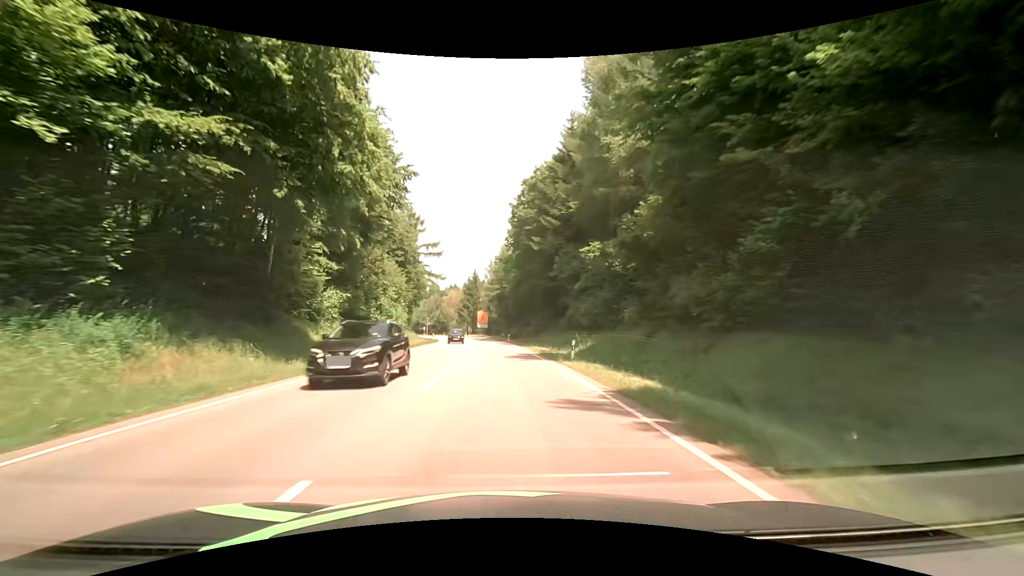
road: secondary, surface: asphalt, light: Day
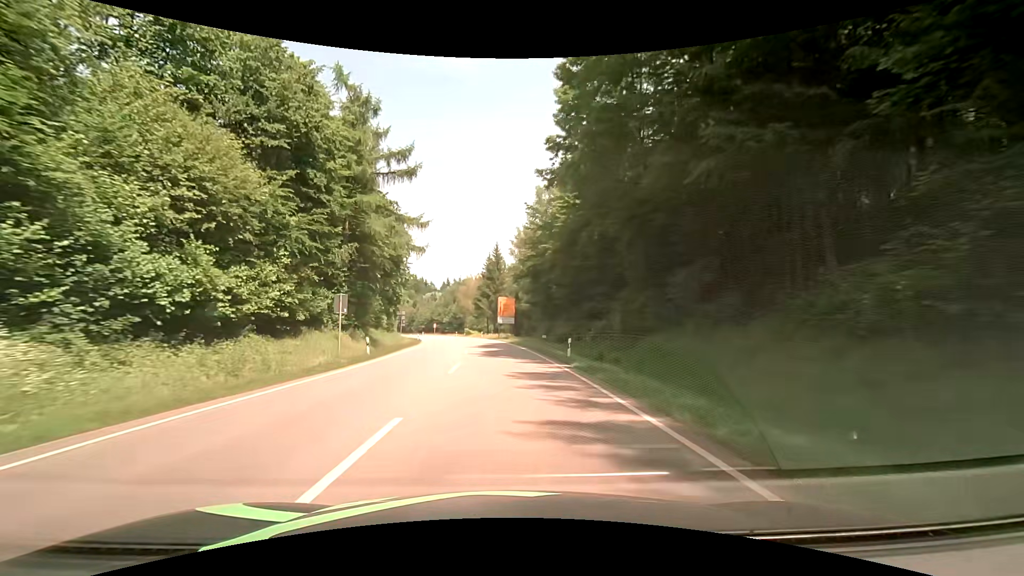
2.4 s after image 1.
(-0.8, +43.3) m; -3°
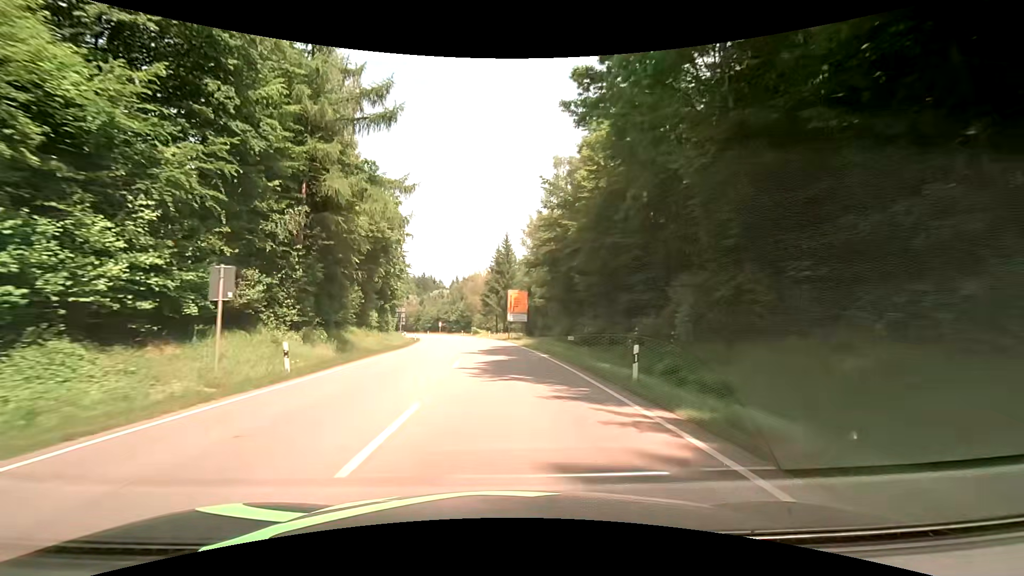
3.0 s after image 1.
(-0.1, +10.8) m; -1°
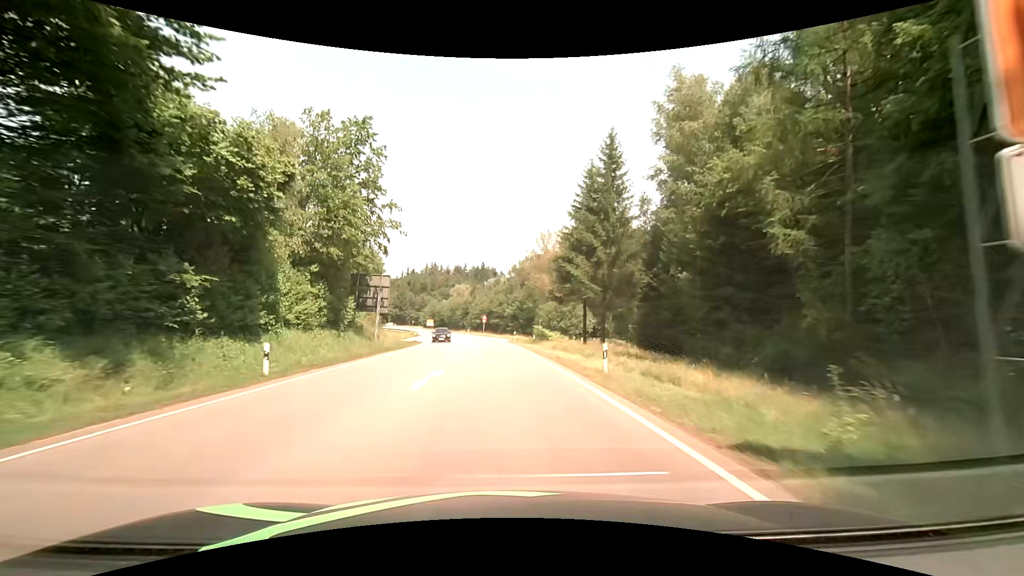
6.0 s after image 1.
(-3.1, +53.9) m; -7°
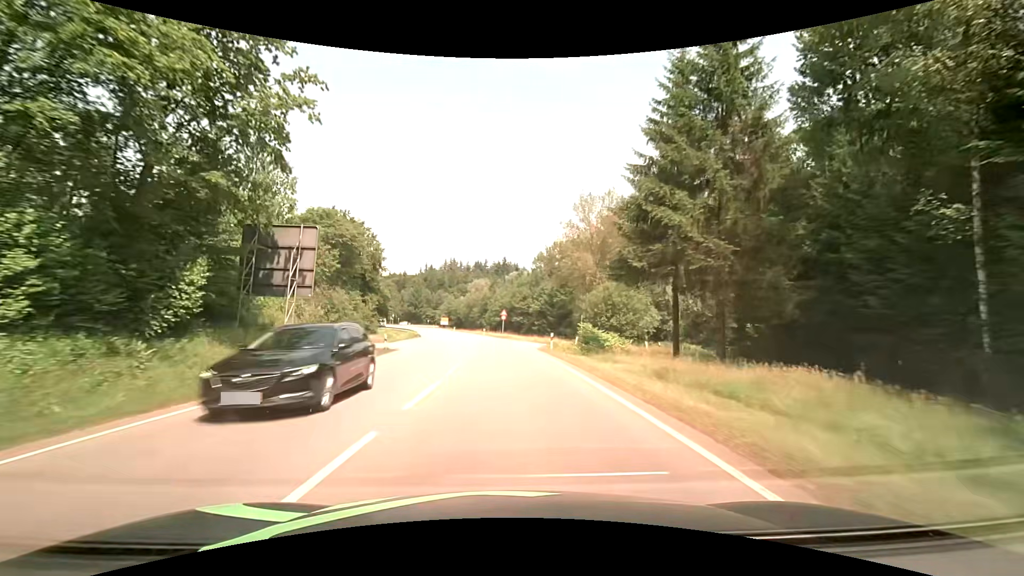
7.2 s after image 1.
(-0.6, +21.7) m; -3°
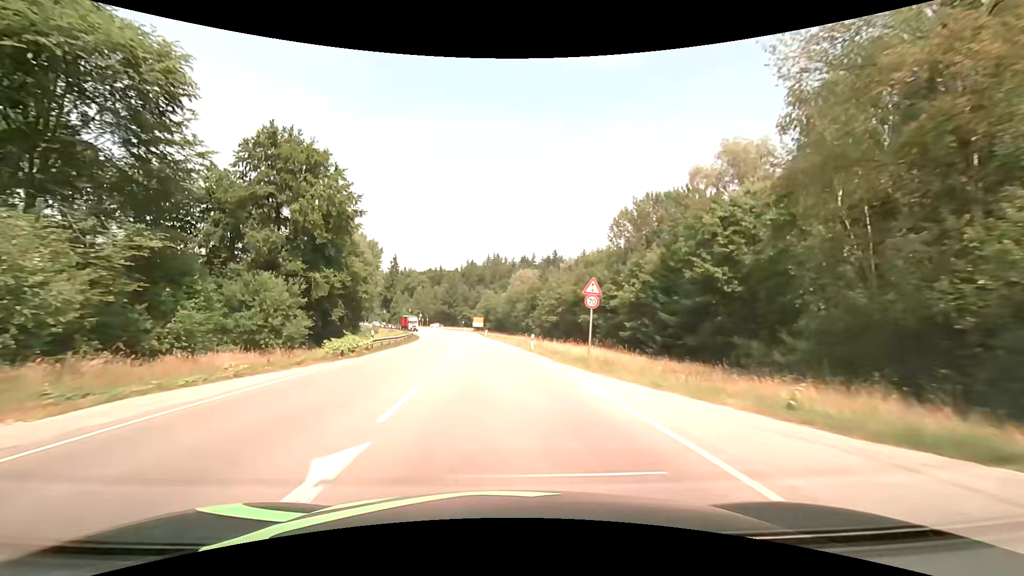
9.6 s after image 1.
(-1.9, +43.3) m; -5°
(0, +10) (0, +20) (-1, +30) (-2, +40) (-3, +50) (-4, +60) (-5, +70) (-6, +80) (-8, +90) (-10, +99) m
